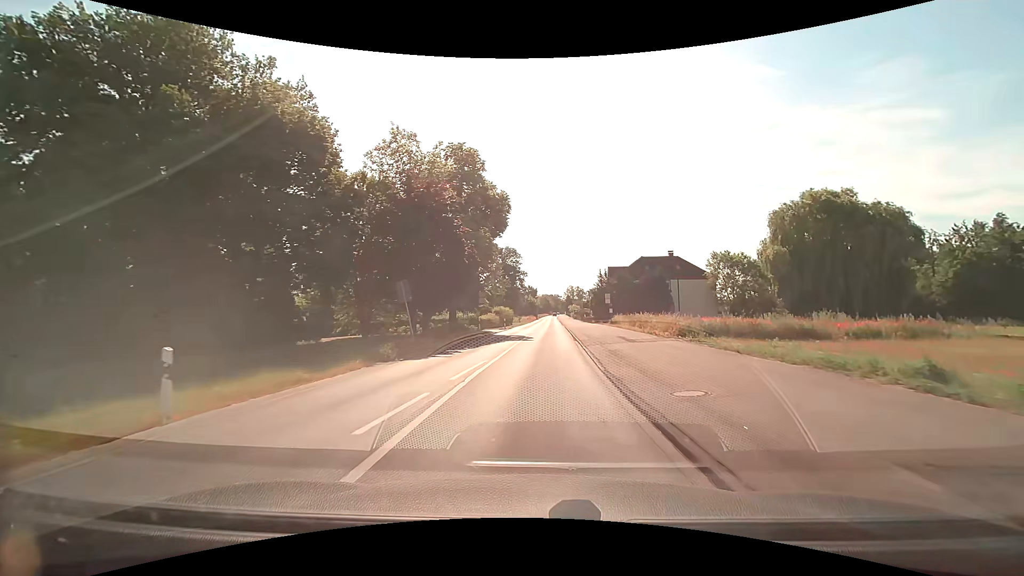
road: tertiary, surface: asphalt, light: Day
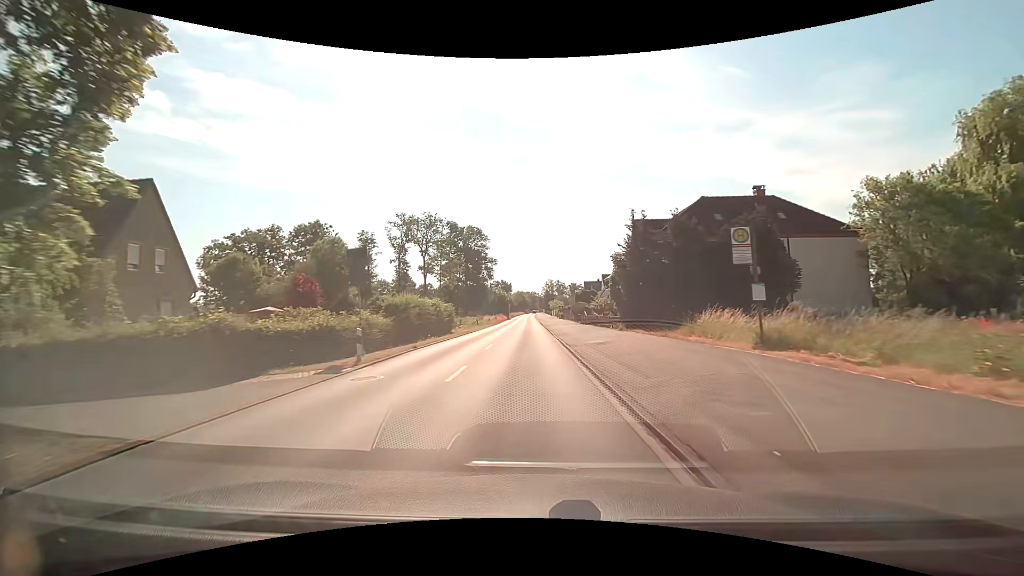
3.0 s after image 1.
(+1.6, +38.8) m; +4°
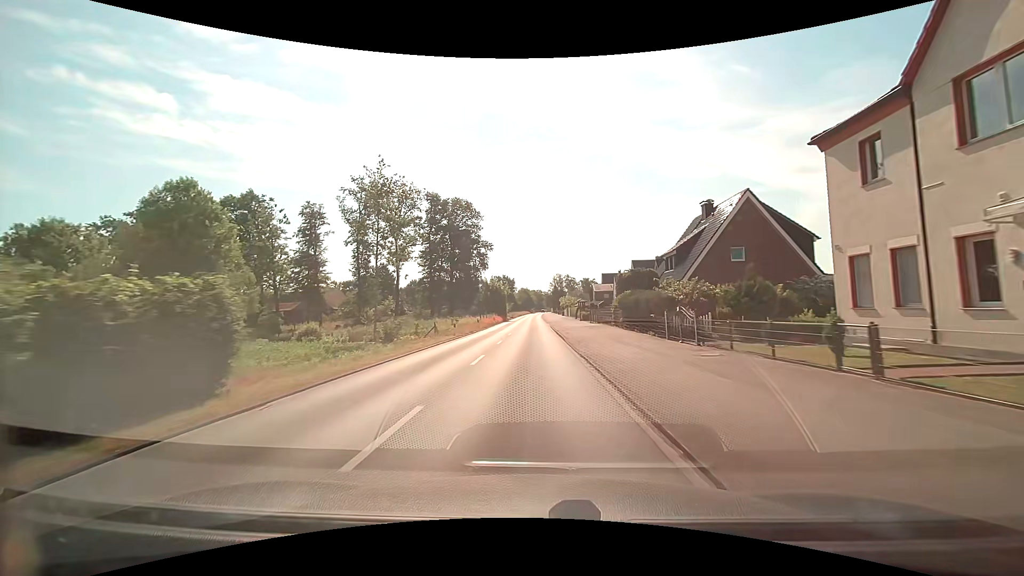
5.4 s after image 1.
(-0.4, +31.6) m; -1°
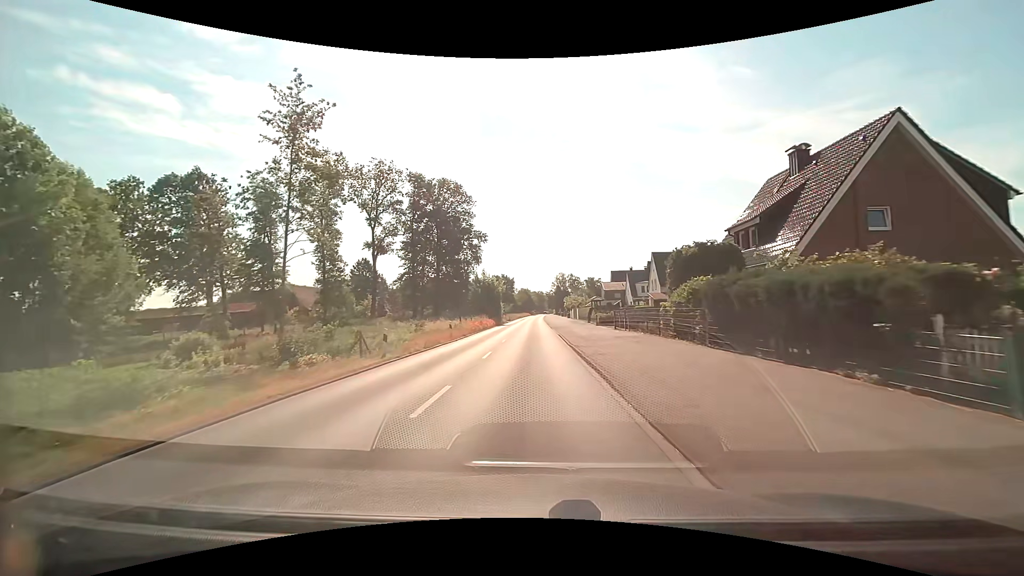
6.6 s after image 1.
(0.0, +15.2) m; 0°
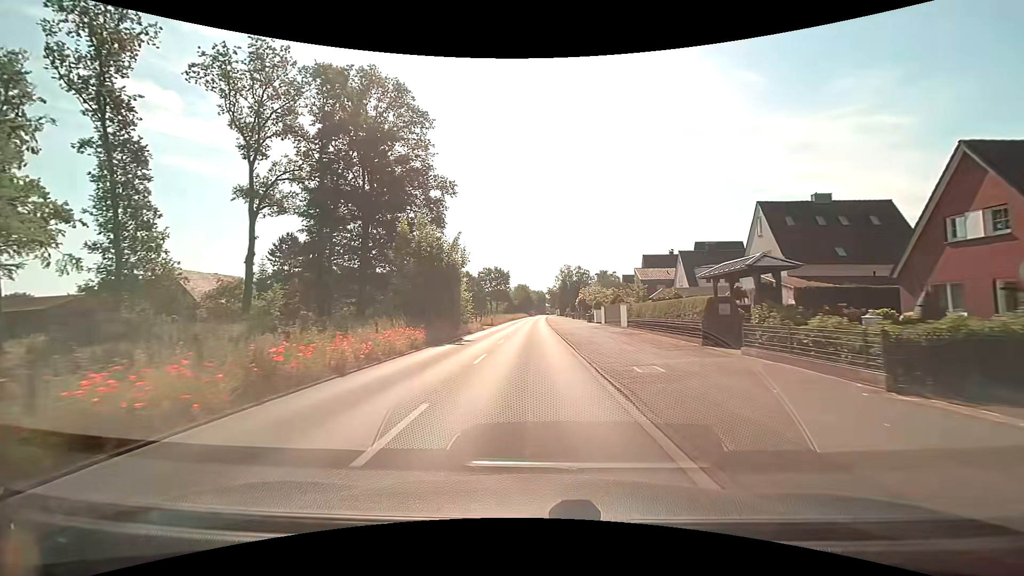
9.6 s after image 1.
(+0.1, +37.0) m; 0°
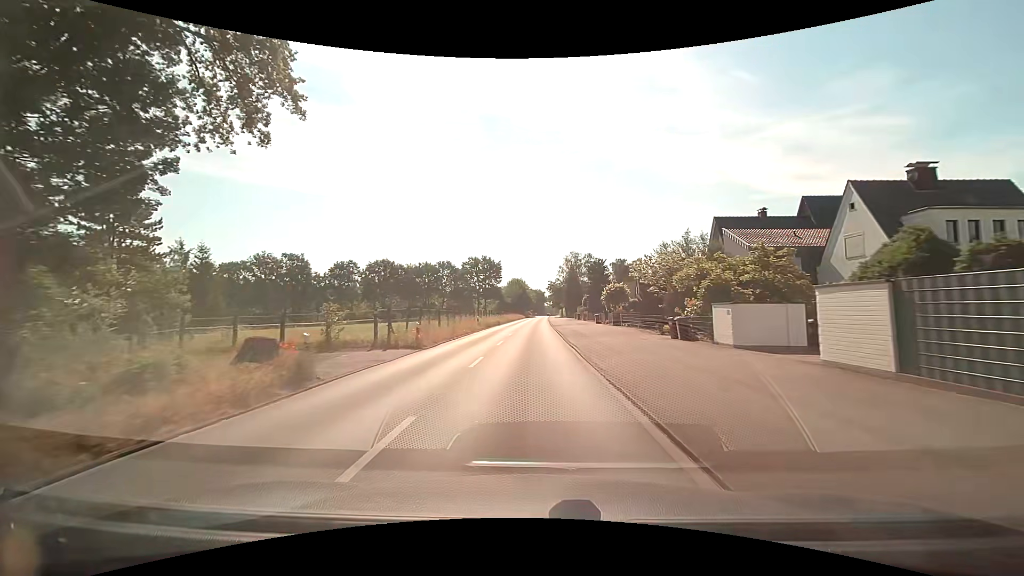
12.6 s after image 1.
(-0.1, +35.6) m; 0°
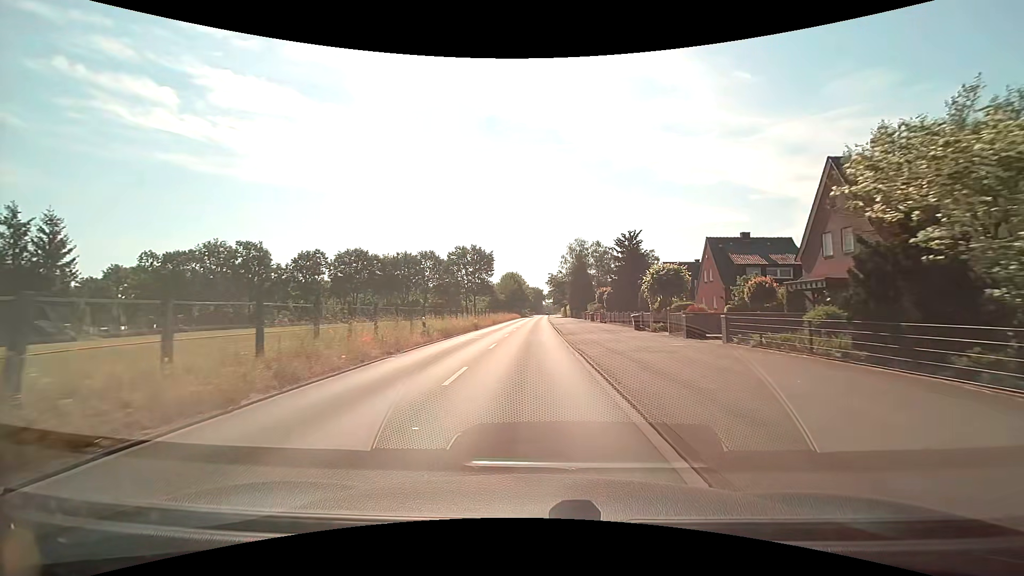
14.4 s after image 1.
(-0.1, +20.7) m; 0°
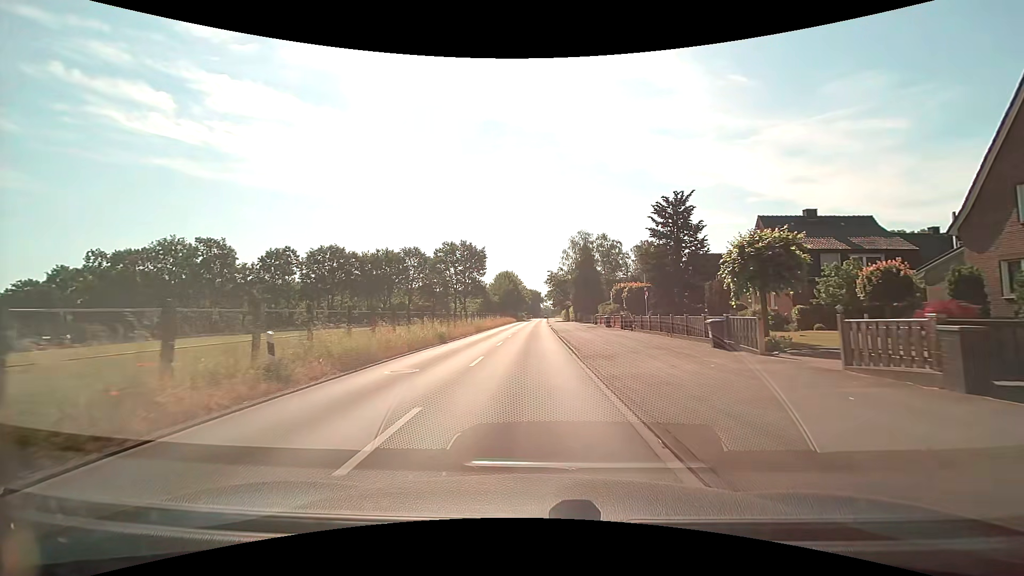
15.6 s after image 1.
(+0.1, +13.6) m; 0°
(0, +10) (0, +20) (0, +30) (0, +40) (0, +50) (+1, +60) (+1, +70) (+1, +80) (+1, +90) (+1, +100) m
